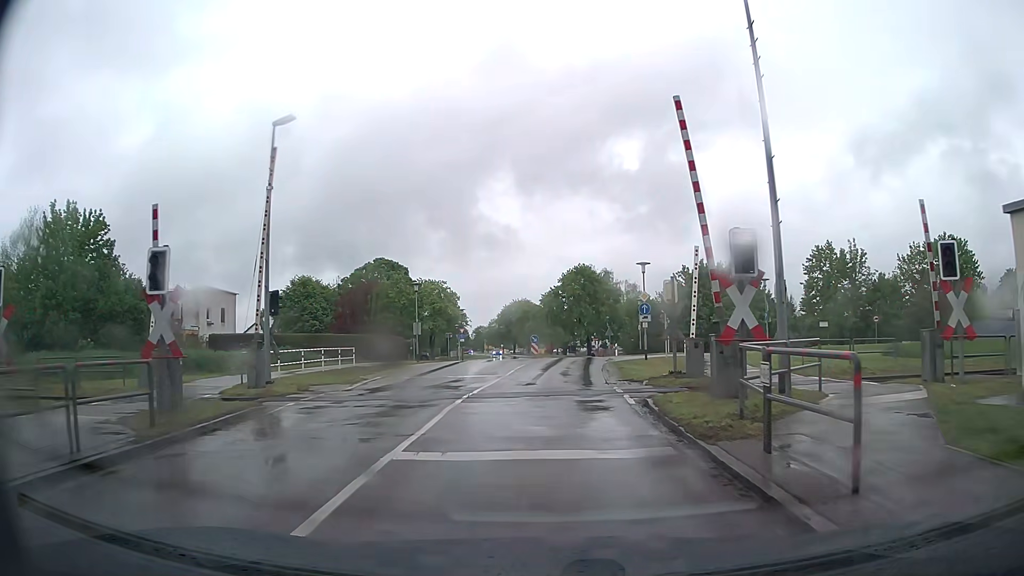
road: tertiary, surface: asphalt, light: Day
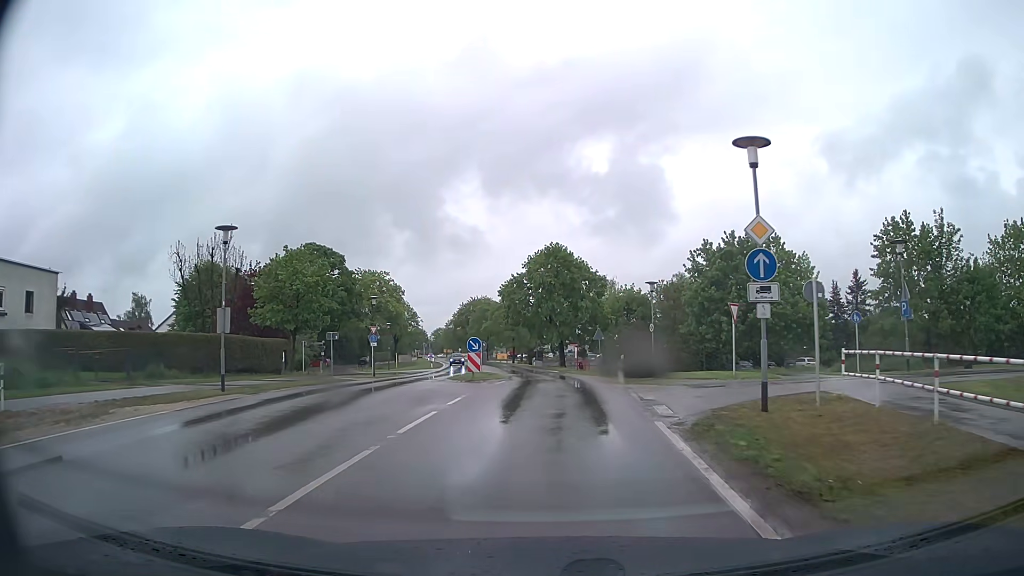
(+0.6, +23.3) m; +2°
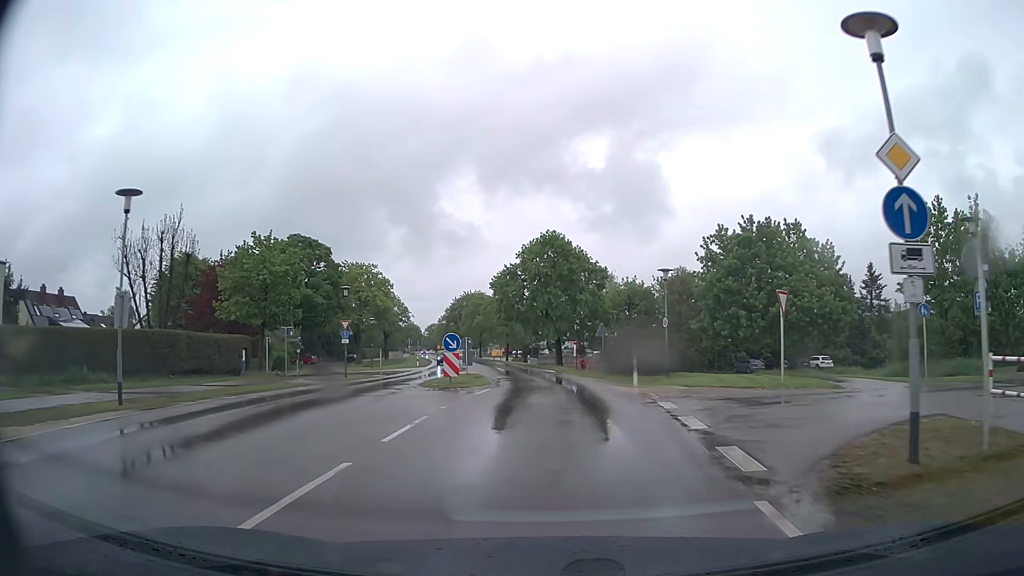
(+0.1, +5.5) m; +1°
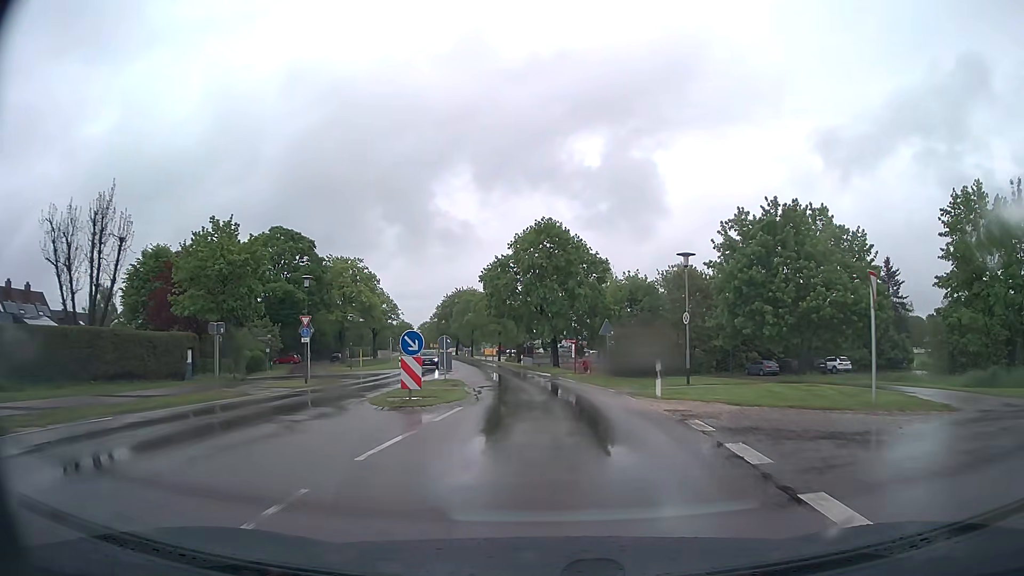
(0.0, +5.9) m; 0°
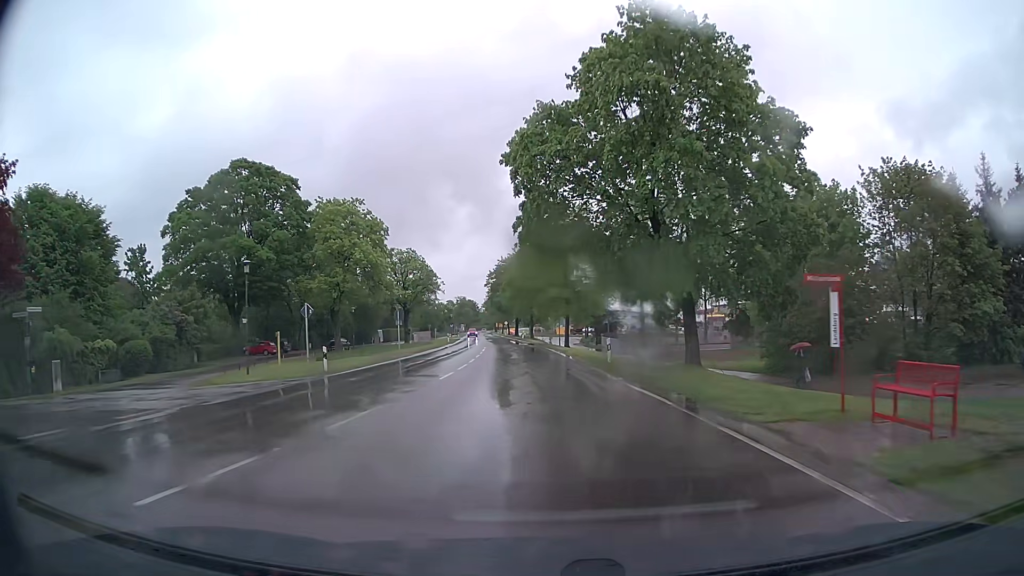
(-1.2, +33.9) m; -7°
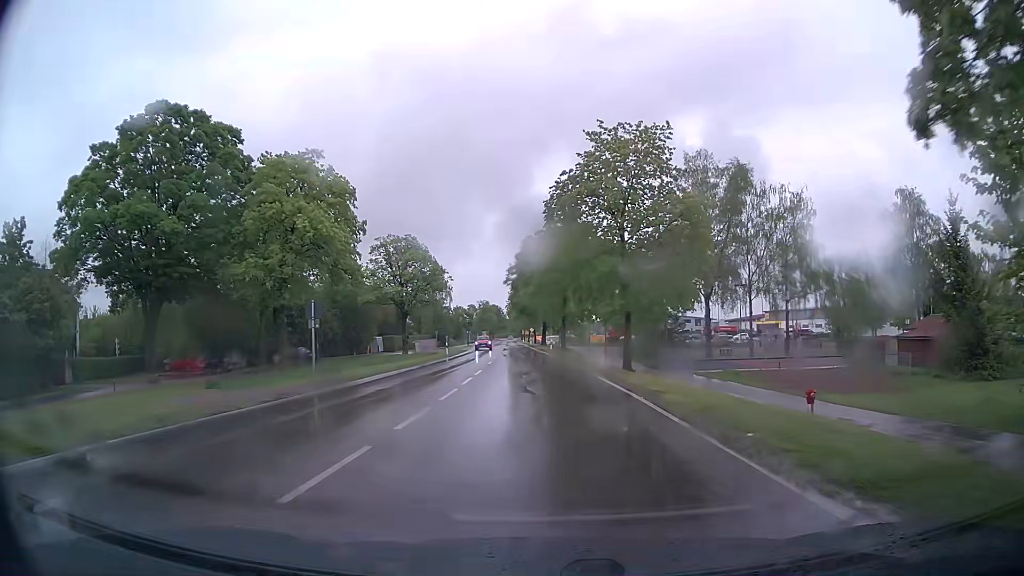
(-0.6, +22.2) m; -3°
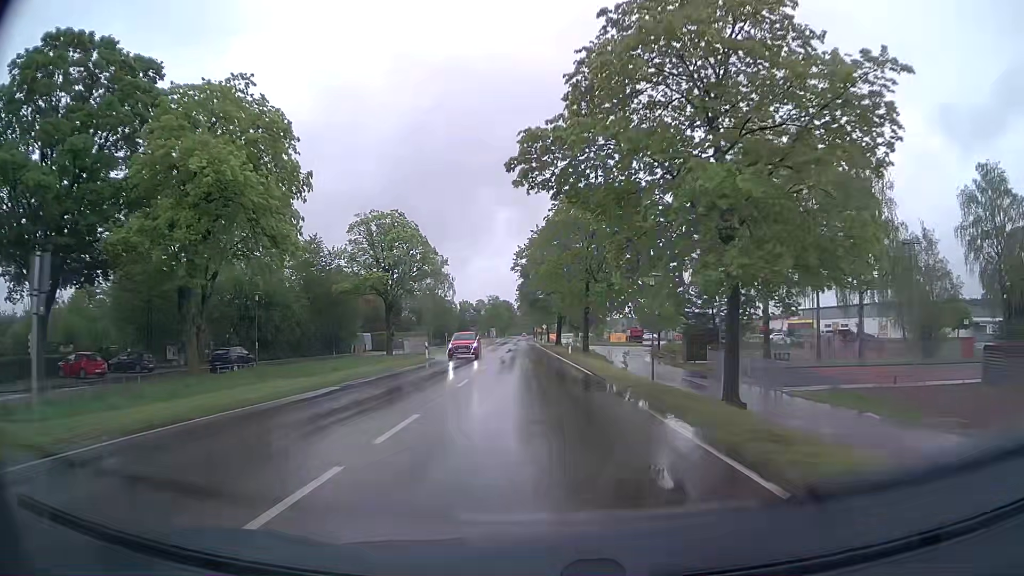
(0.0, +15.1) m; -1°
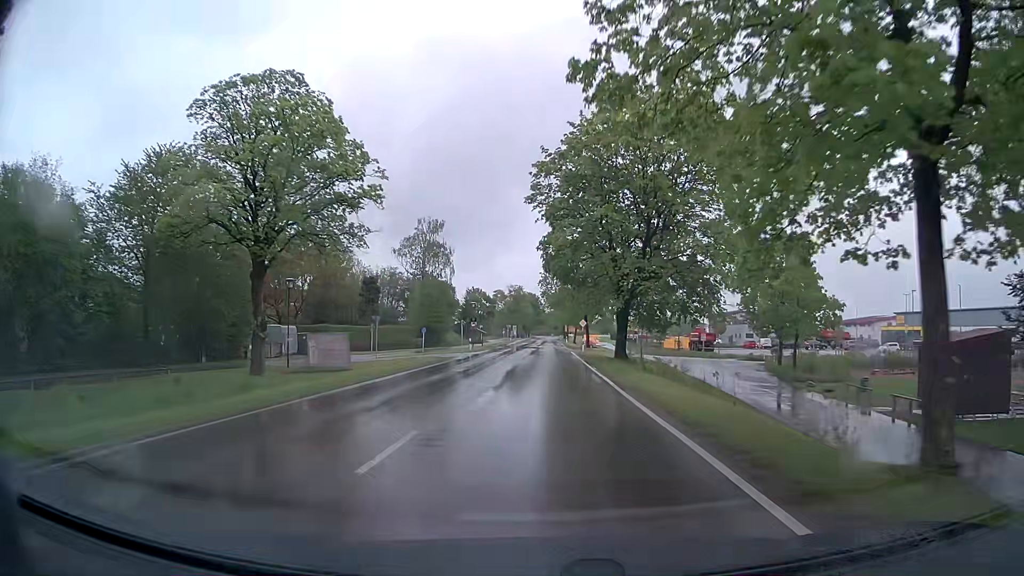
(-1.0, +38.0) m; -3°
(0, +10) (0, +20) (0, +30) (0, +40) (0, +50) (0, +60) (0, +70) (+1, +80) (+1, +90) (+1, +100) m
